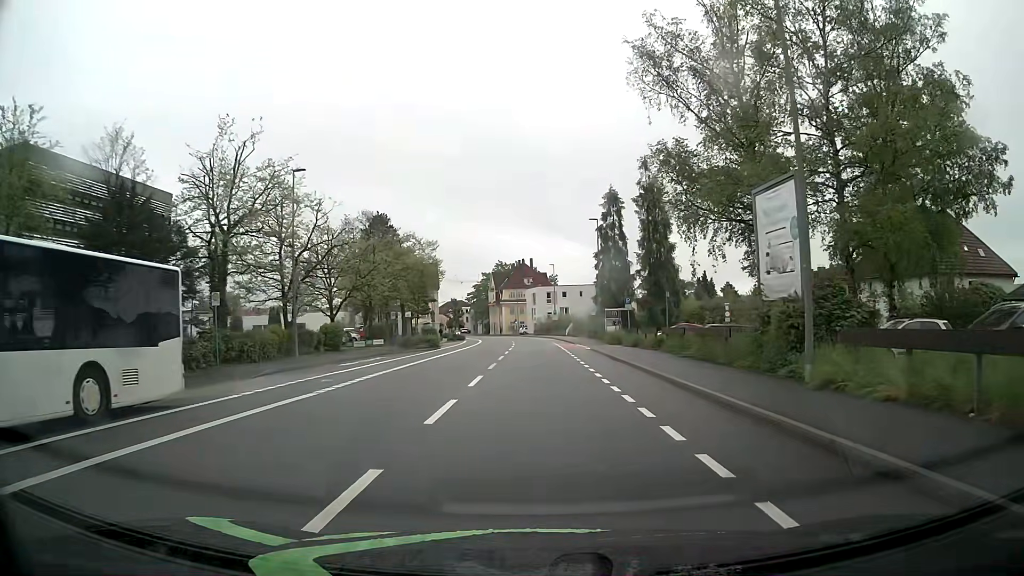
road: tertiary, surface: asphalt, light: Day
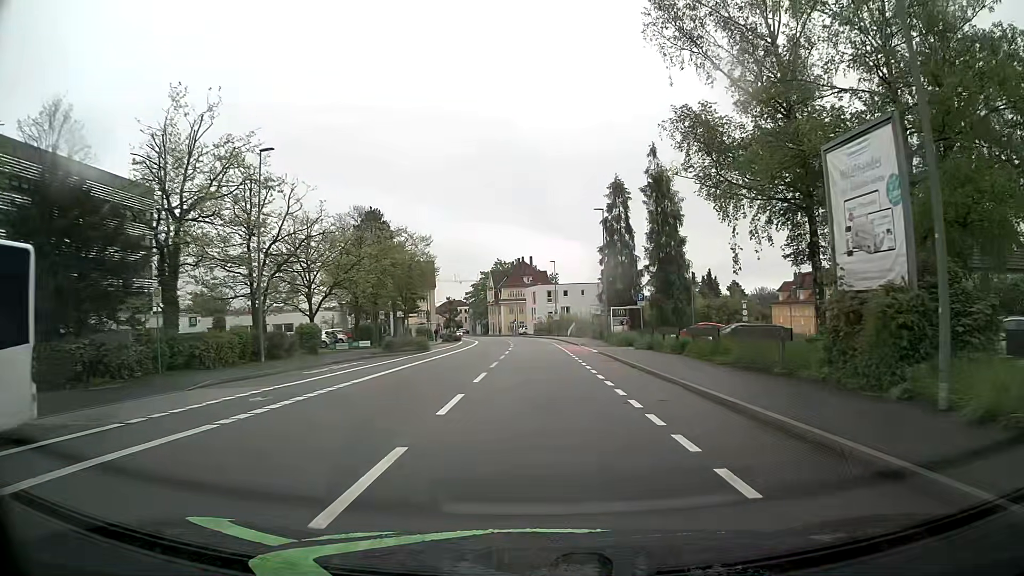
(+0.1, +4.8) m; +1°
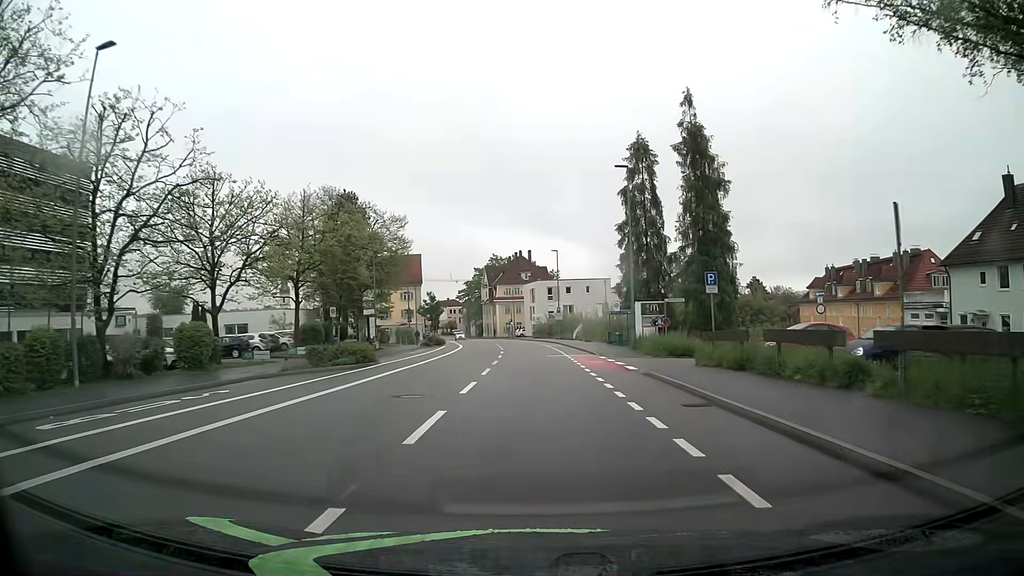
(-0.1, +14.6) m; 0°
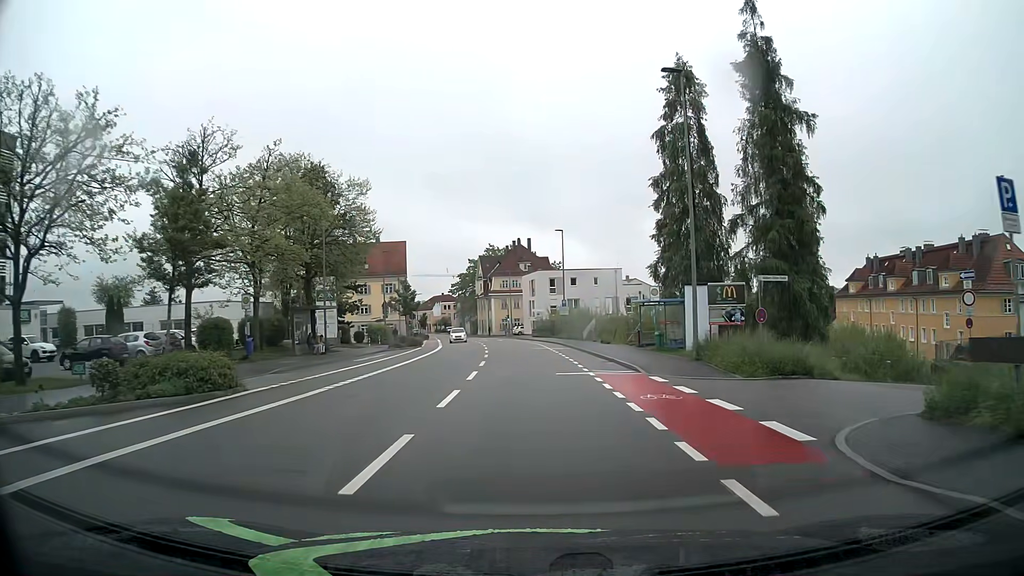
(-0.1, +14.5) m; -1°
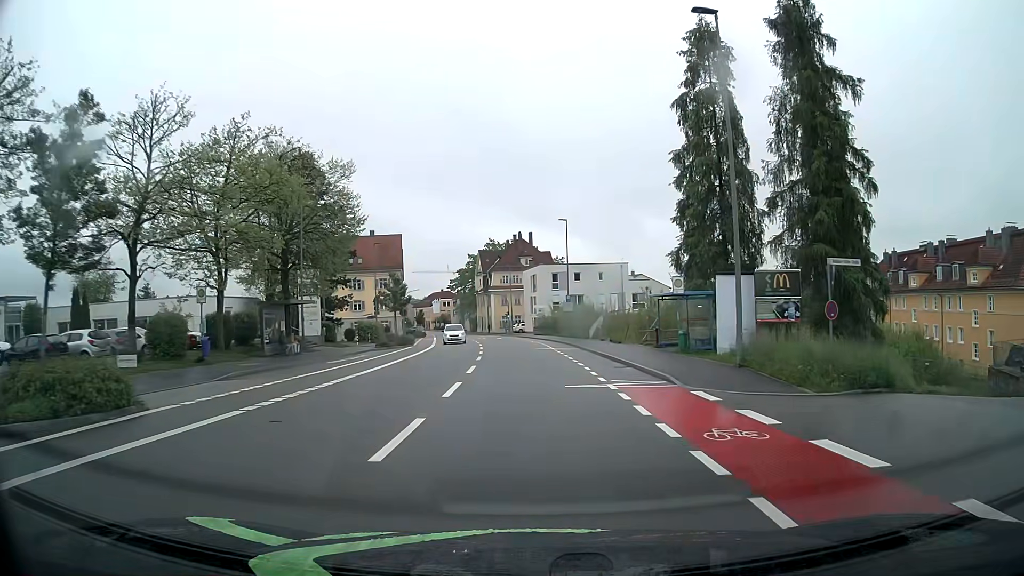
(0.0, +4.8) m; -1°
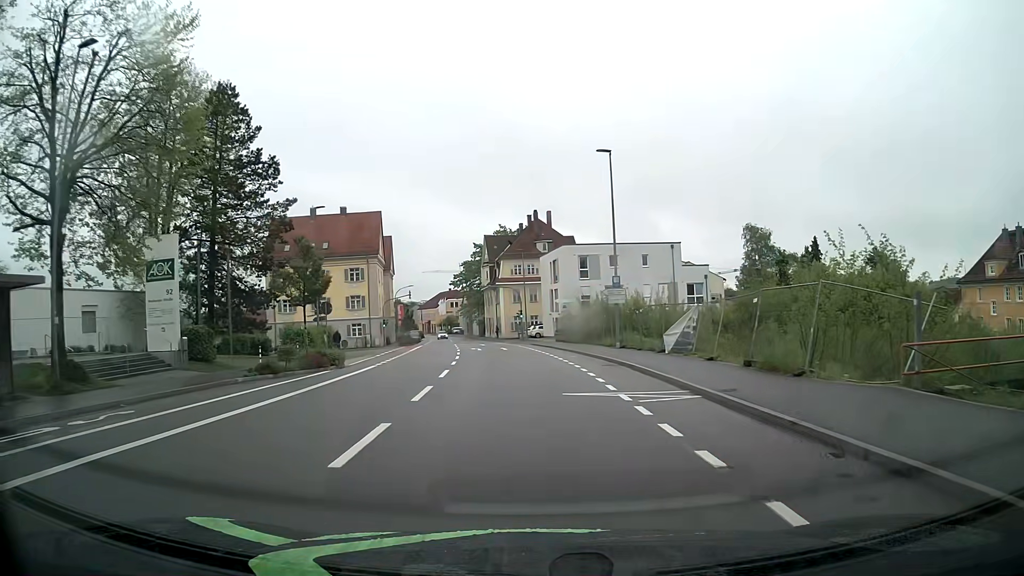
(-0.1, +24.2) m; -1°
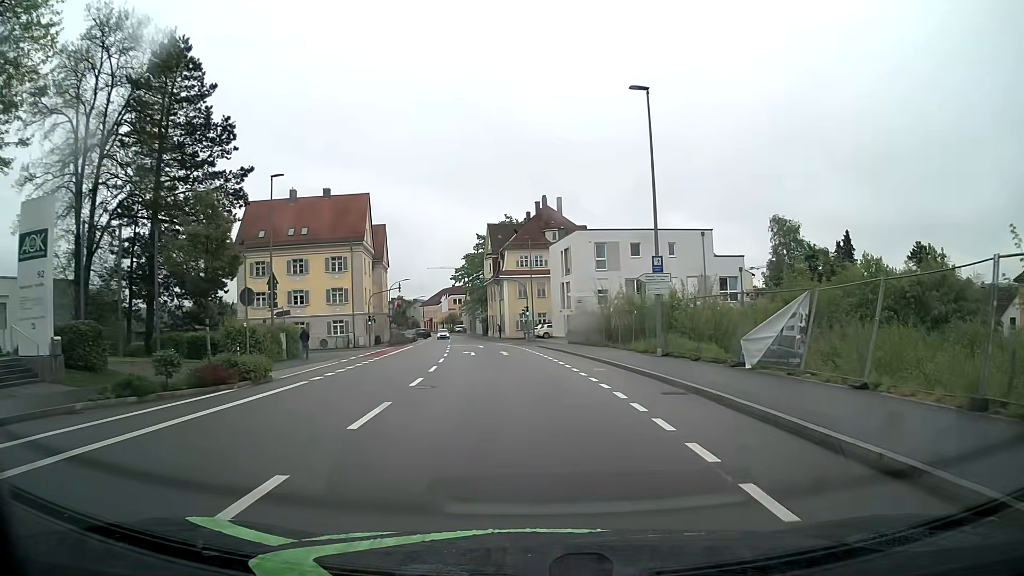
(-0.1, +9.6) m; -1°
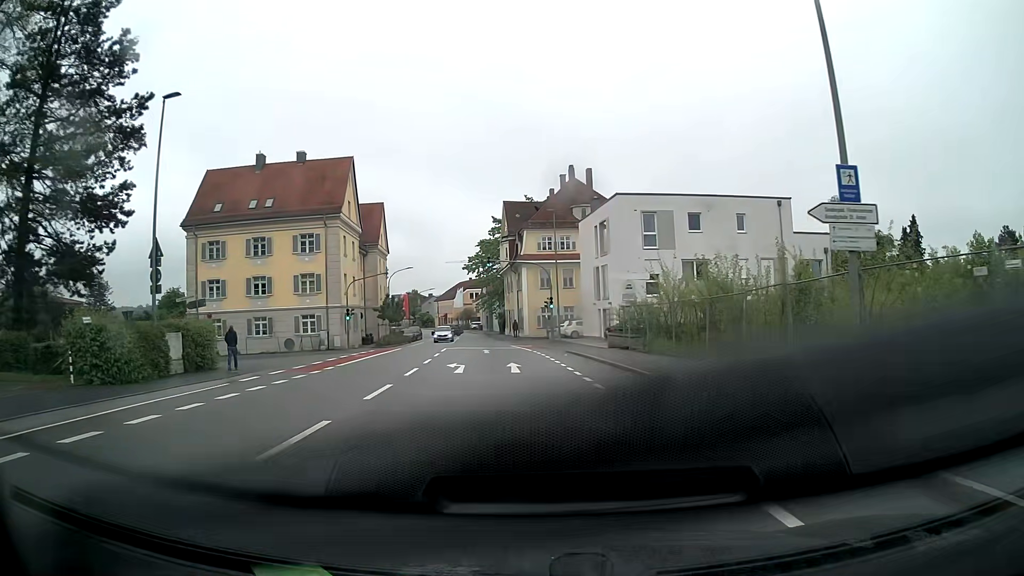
(-0.2, +14.4) m; -2°
(0, +10) (-1, +20) (-2, +30) (-3, +40) (-4, +50) (-5, +60) (-6, +70) (-7, +80) (-9, +90) (-10, +99) m
